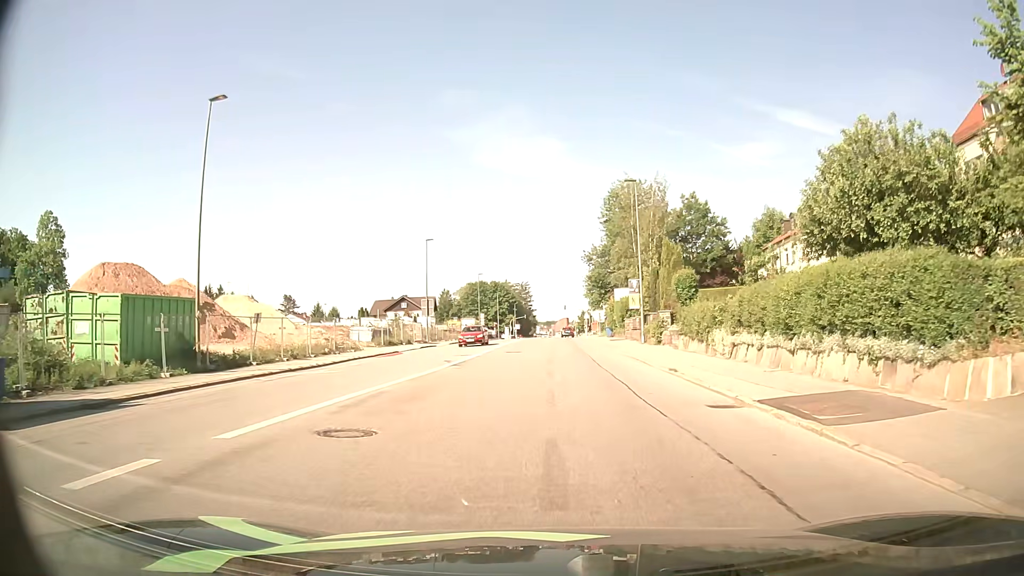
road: tertiary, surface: asphalt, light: Day
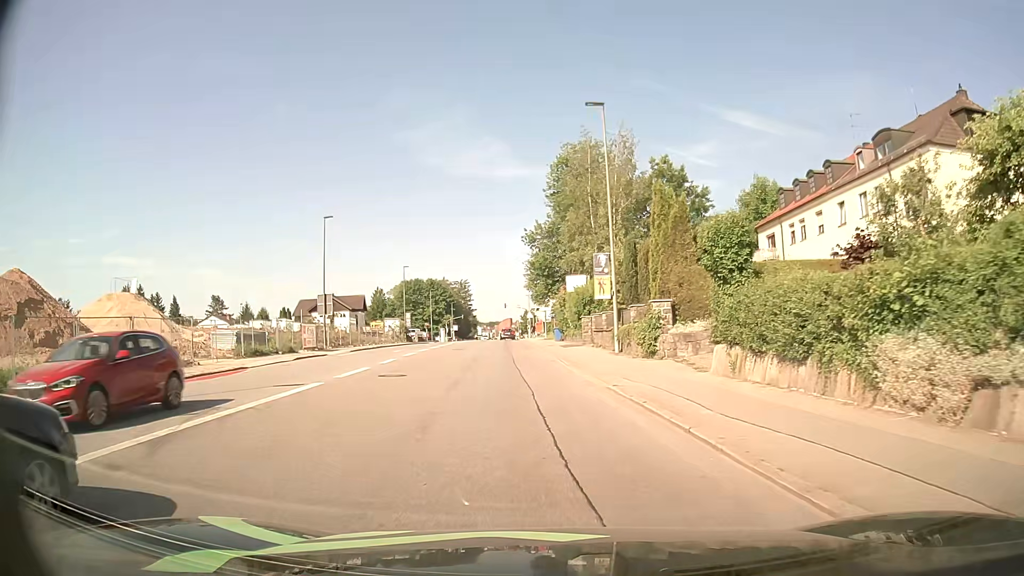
(+0.8, +15.4) m; +5°
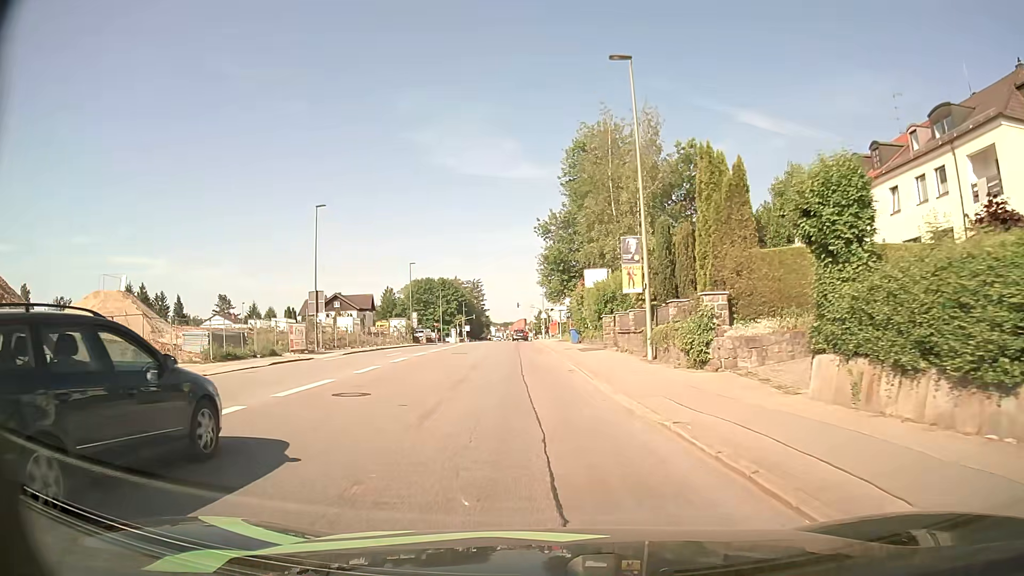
(0.0, +5.2) m; -1°
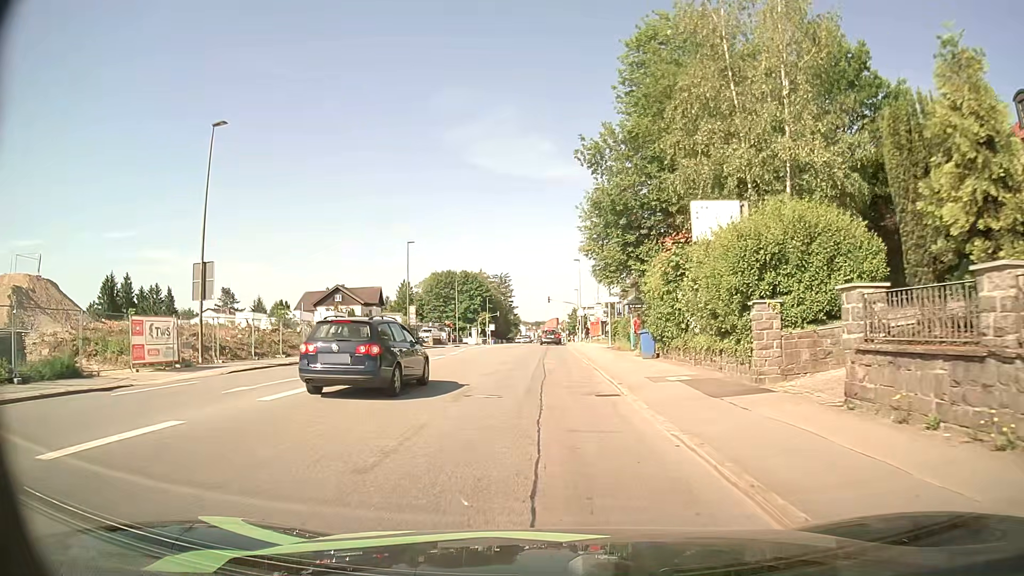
(-0.8, +20.6) m; -3°
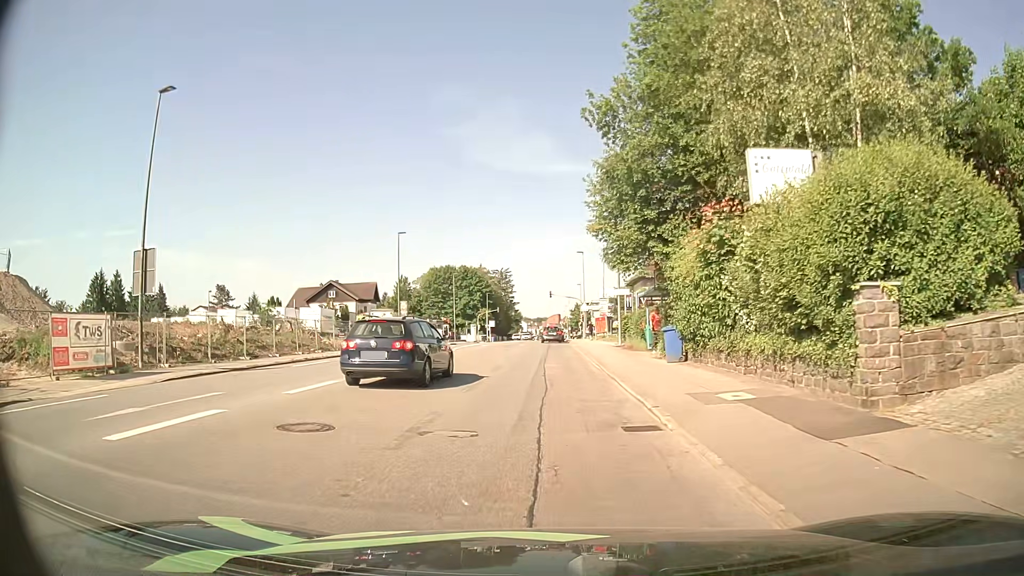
(0.0, +4.8) m; 0°
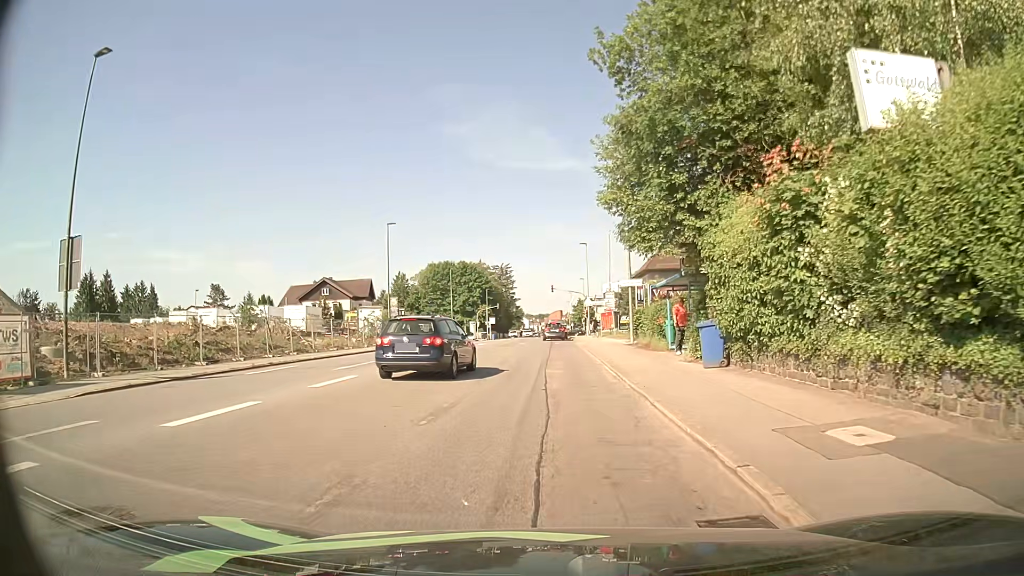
(0.0, +4.5) m; +1°
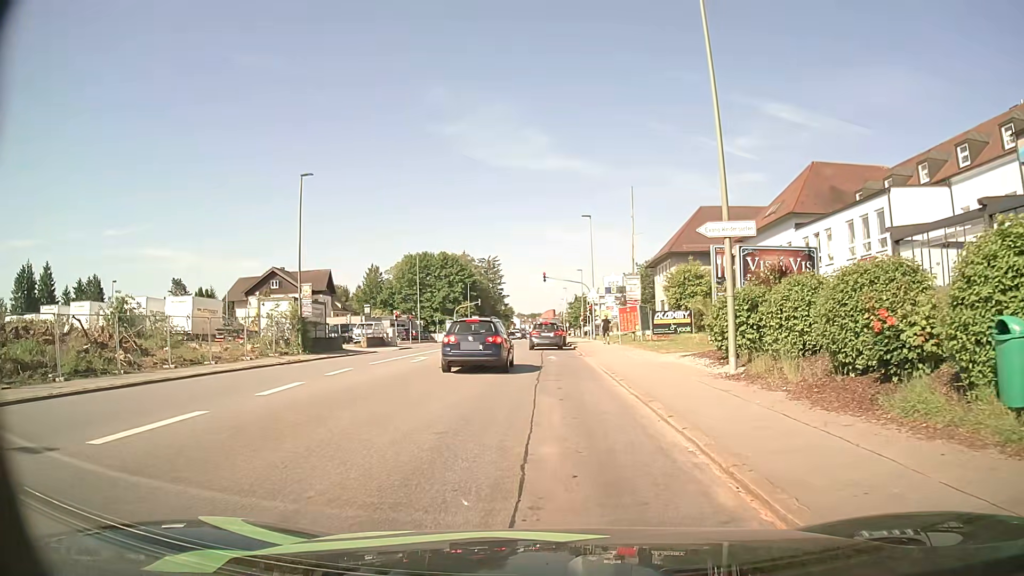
(-0.2, +19.3) m; 0°
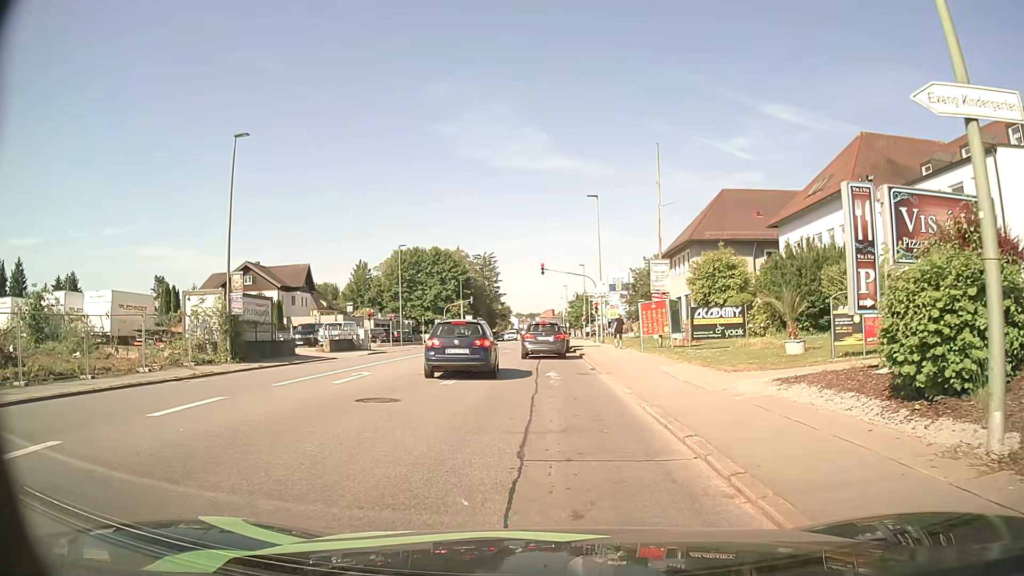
(0.0, +8.8) m; -1°
(0, +10) (+1, +20) (0, +30) (+1, +40) (+1, +50) (+1, +60) (+1, +70) (+2, +80) (+2, +90) (+2, +100) m
